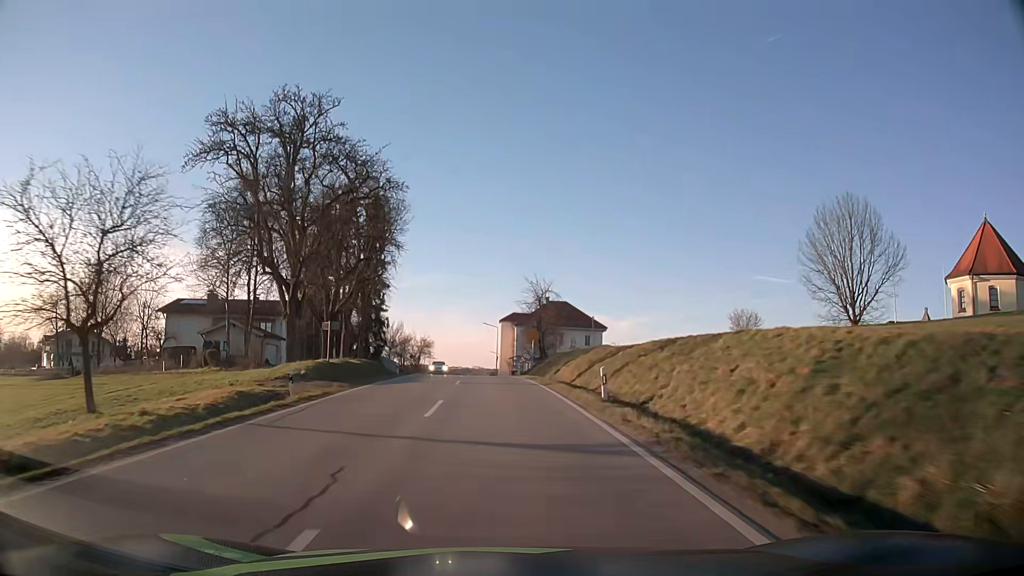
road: secondary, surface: asphalt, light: Day
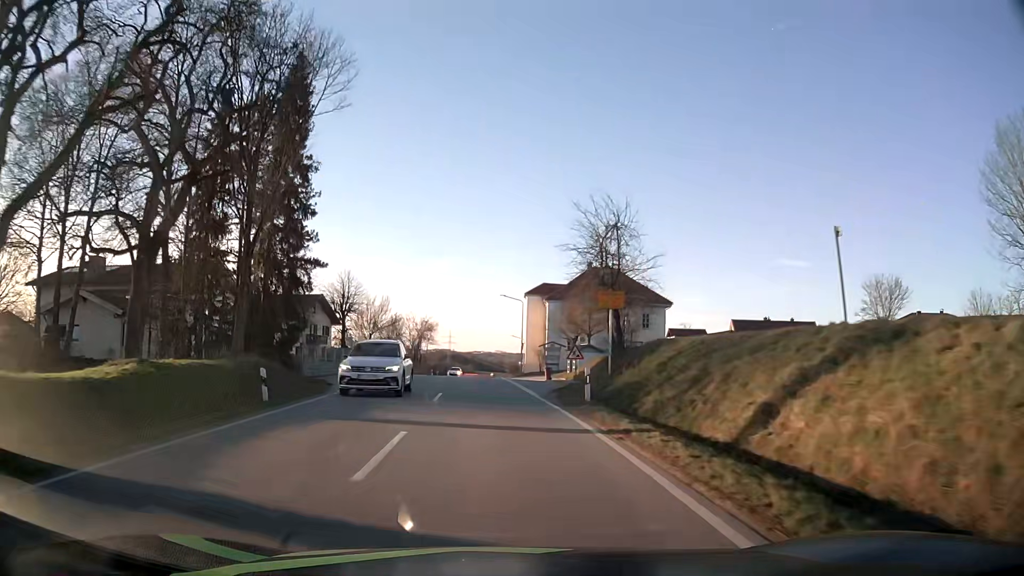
(-0.6, +29.1) m; -2°
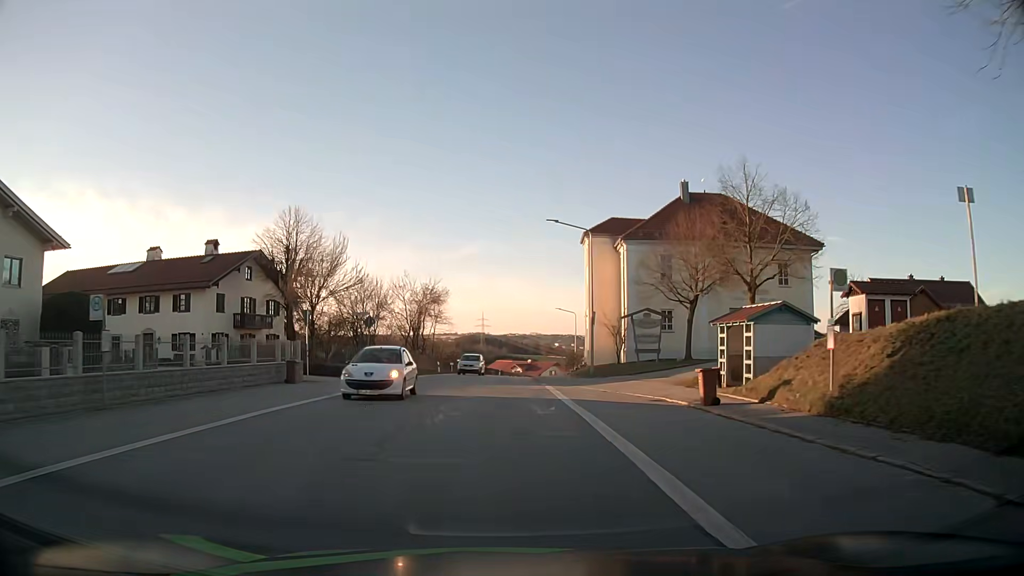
(-0.8, +31.4) m; -3°
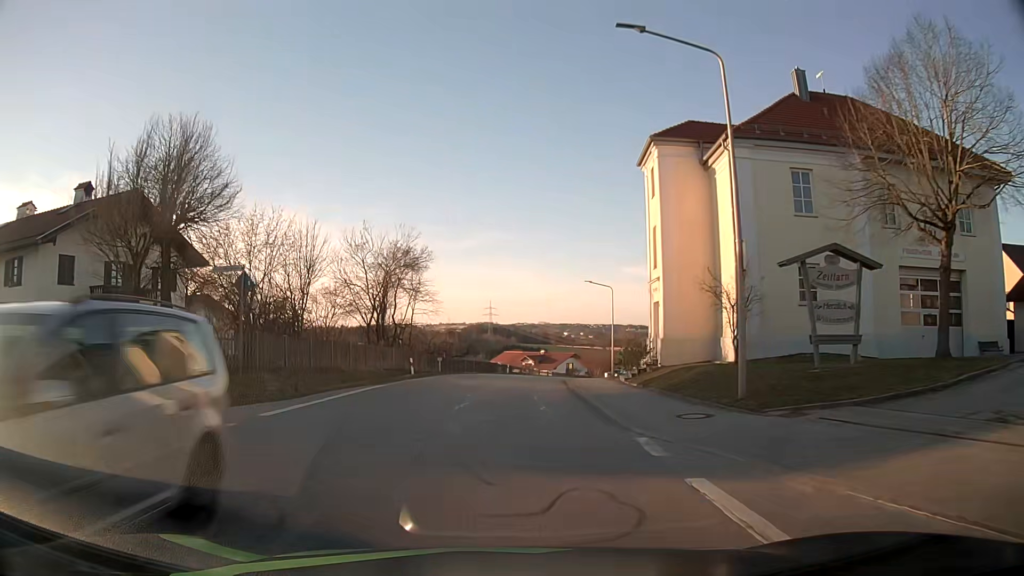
(-0.2, +20.6) m; -1°
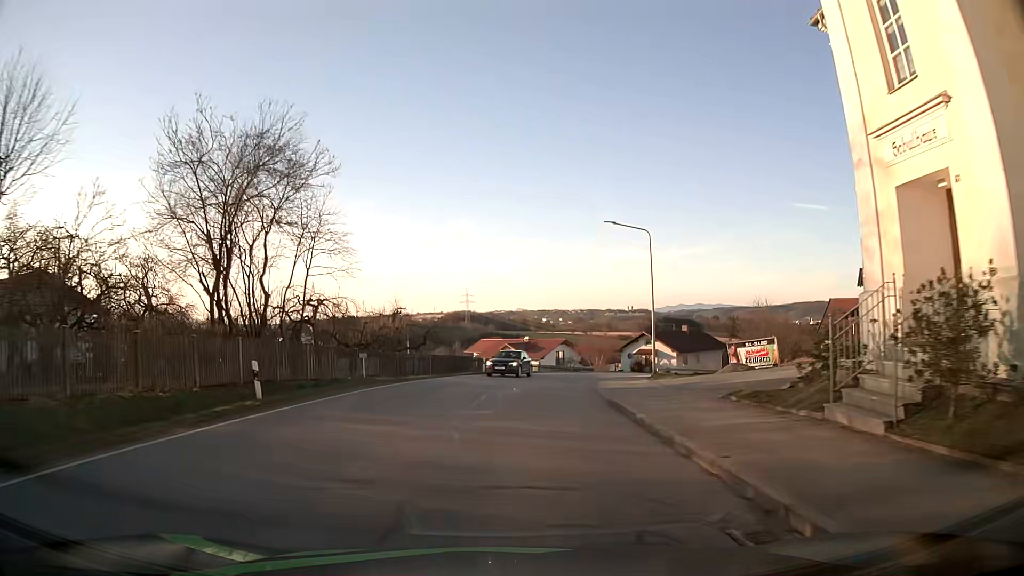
(+0.2, +20.9) m; +2°
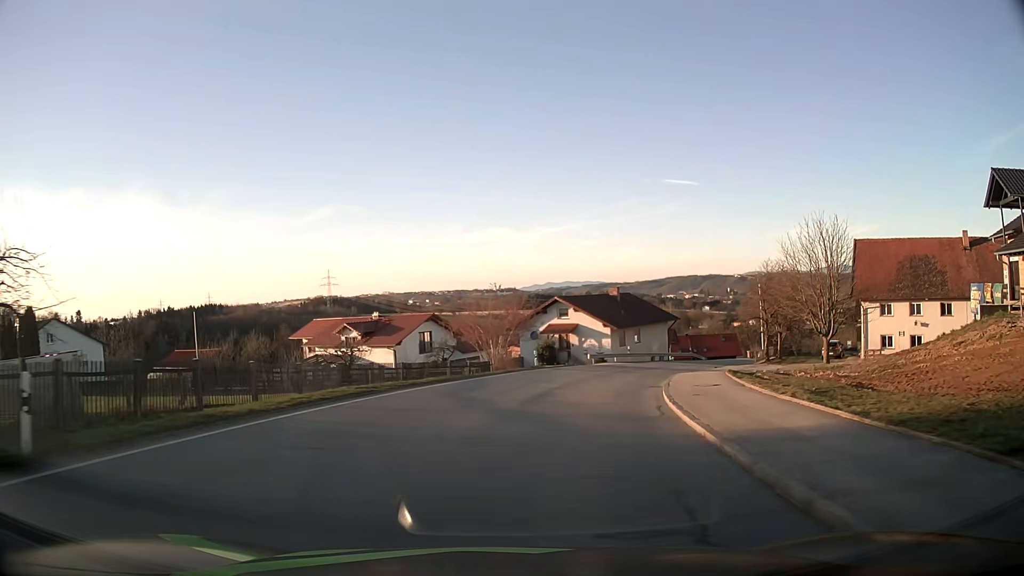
(+2.4, +34.3) m; +10°
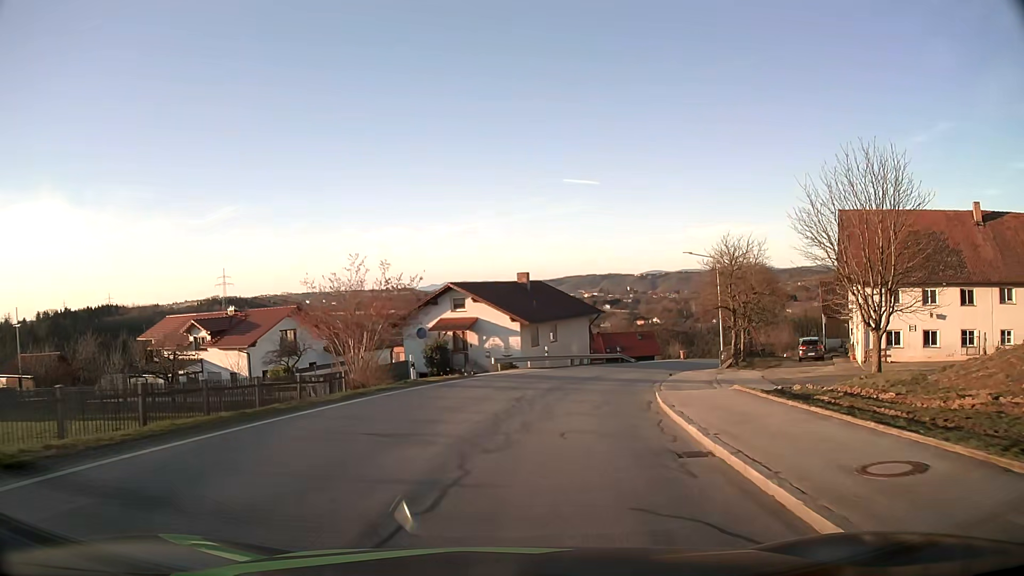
(+1.0, +13.6) m; +9°
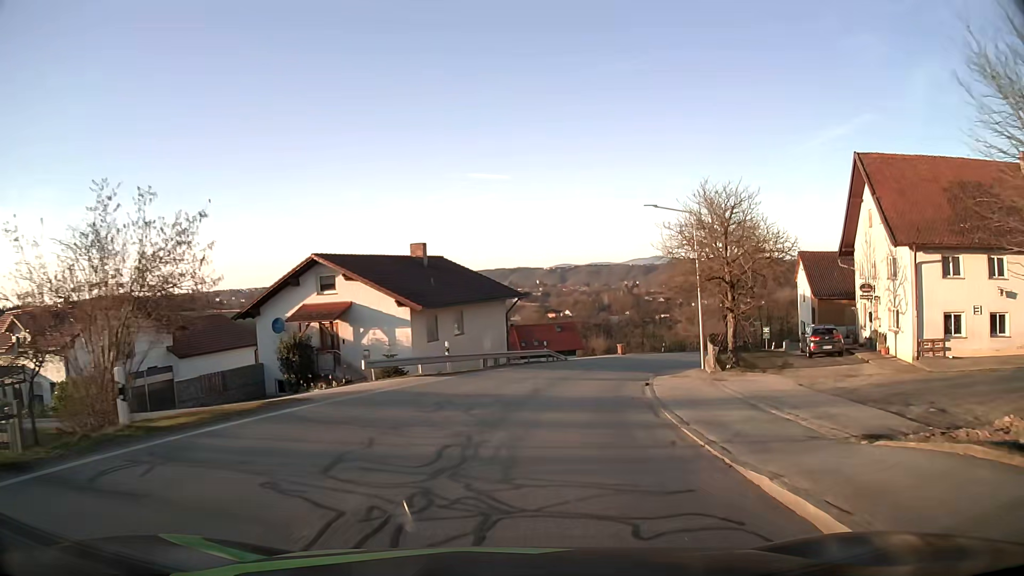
(+0.9, +13.5) m; +8°
(0, +10) (+2, +20) (+4, +30) (+7, +39) (+11, +48) (+16, +57) (+21, +66) (+27, +73) (+34, +81) (+41, +87) m
